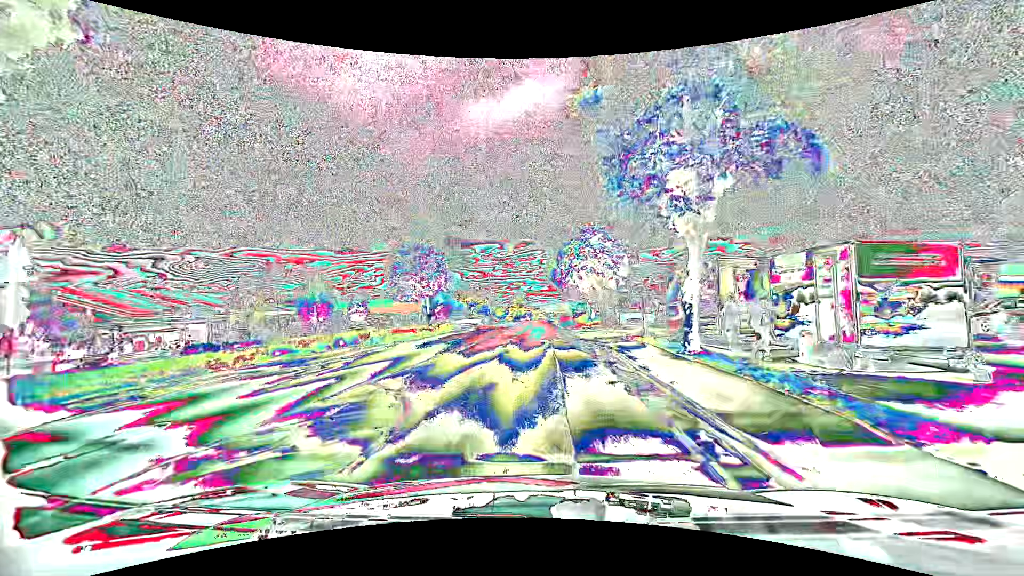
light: Day
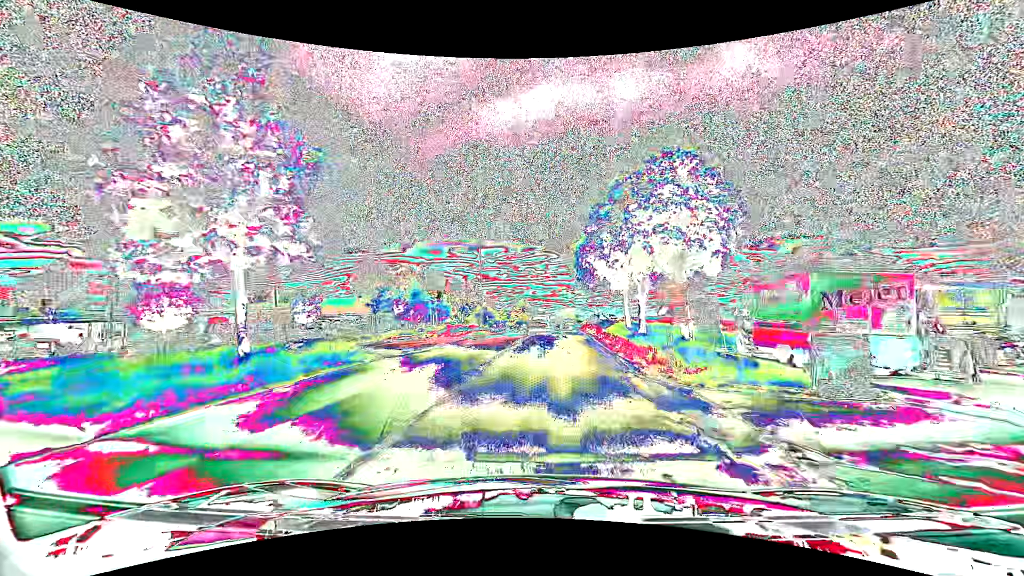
(-1.1, +22.6) m; -1°
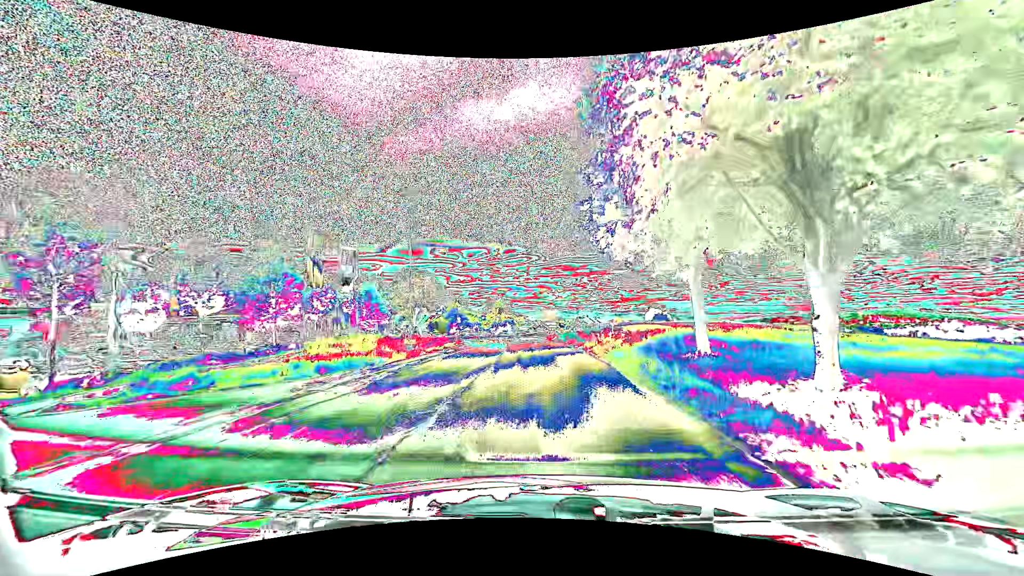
(+0.6, +24.0) m; +2°
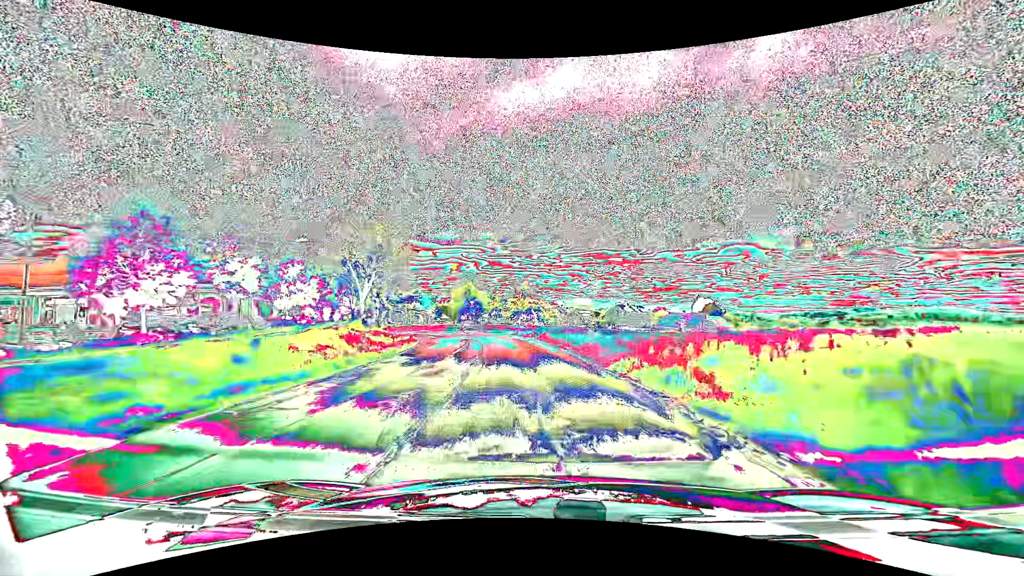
(-0.4, +32.9) m; -3°
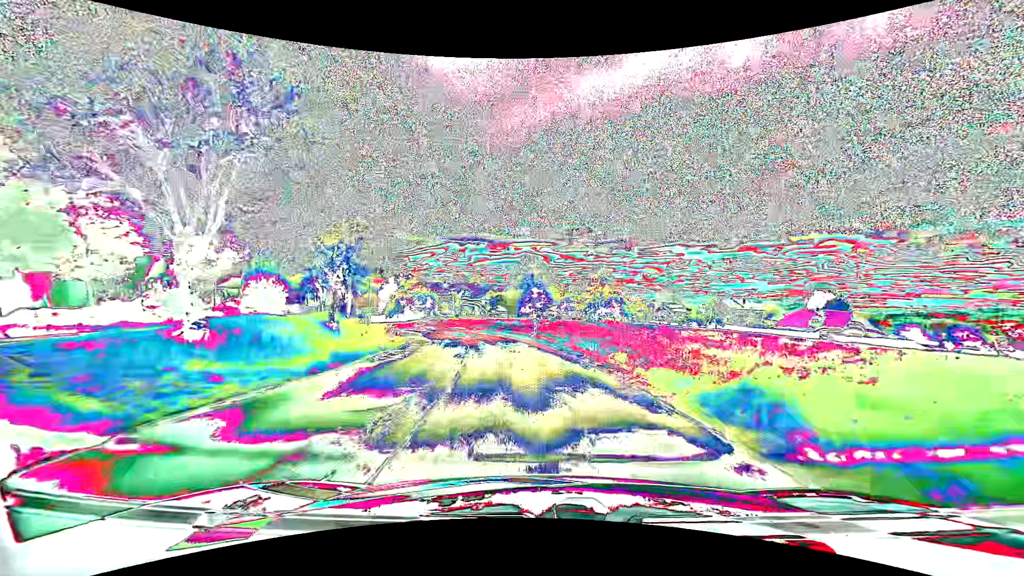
(-2.0, +30.3) m; -8°
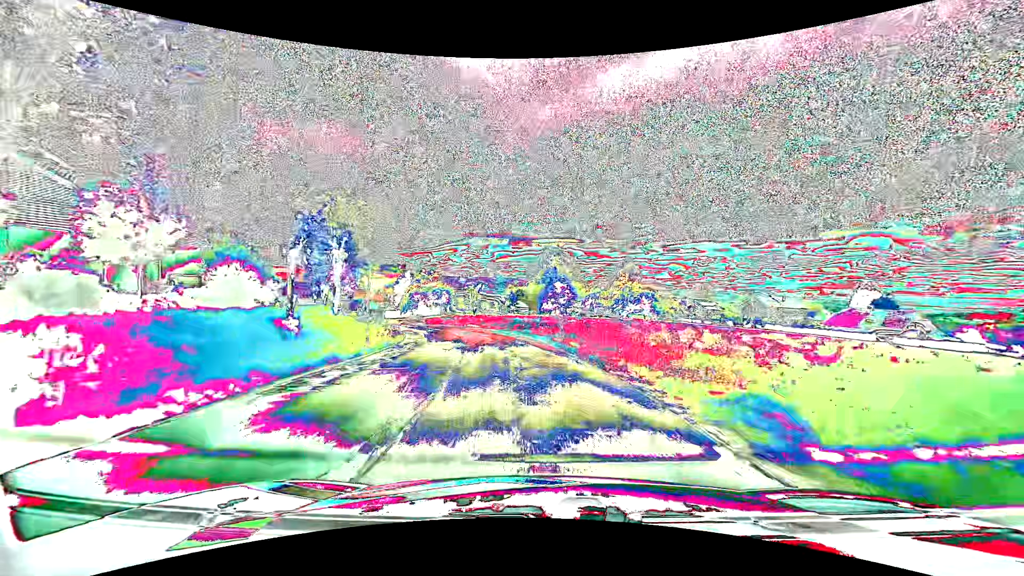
(-0.2, +7.9) m; -2°
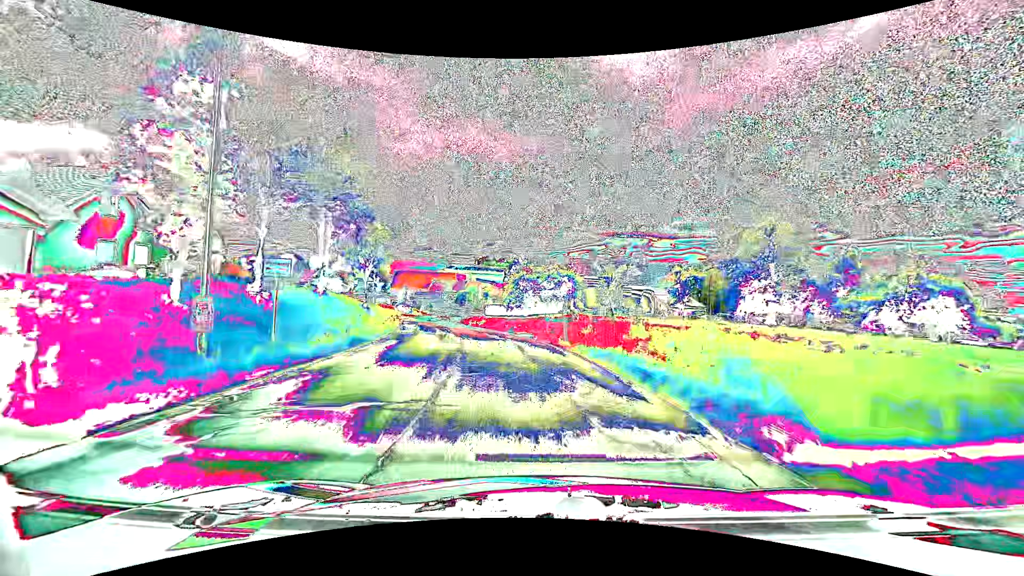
(-5.0, +39.0) m; -15°
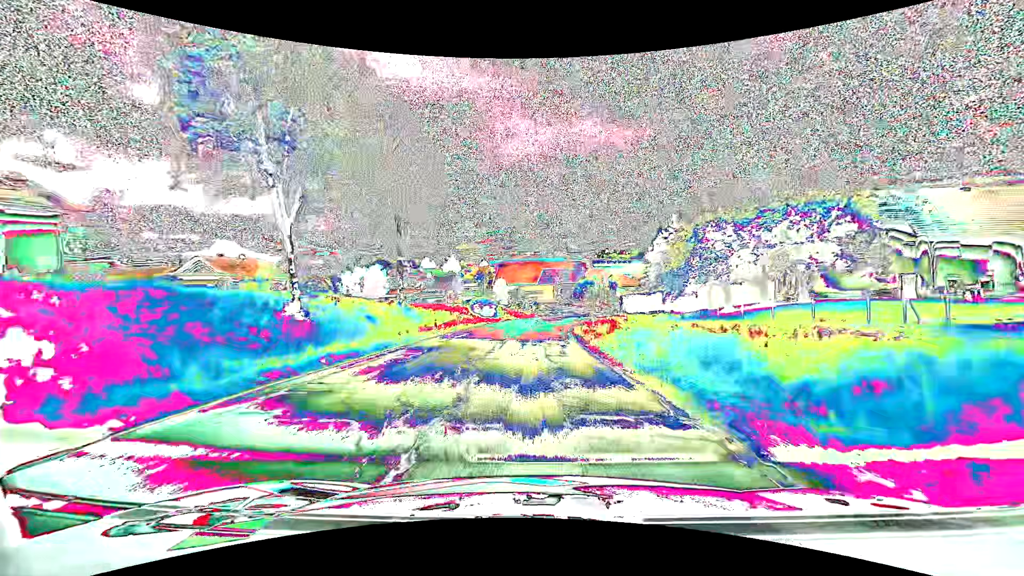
(-5.3, +37.7) m; -14°
(0, +10) (0, +20) (0, +30) (+1, +40) (+2, +50) (+4, +60) (+7, +69) (+11, +79) (+14, +88) (+18, +97) m
